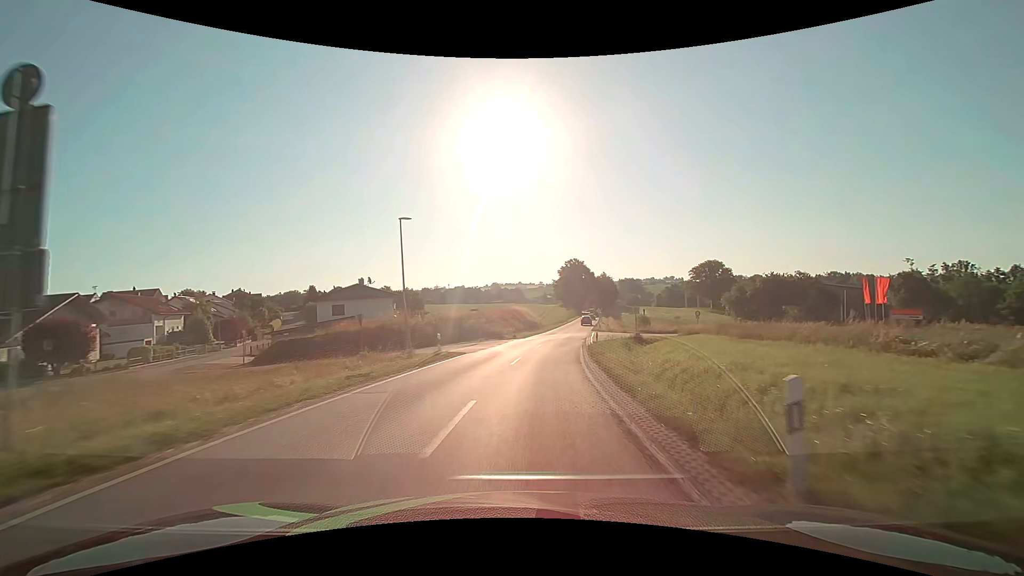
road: secondary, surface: asphalt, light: Day
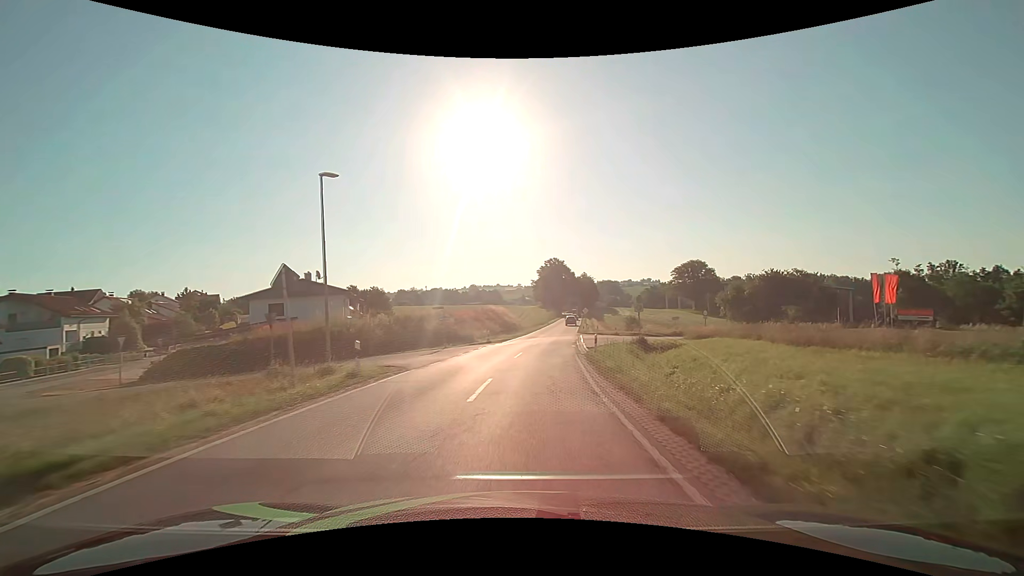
(+0.2, +8.7) m; +3°
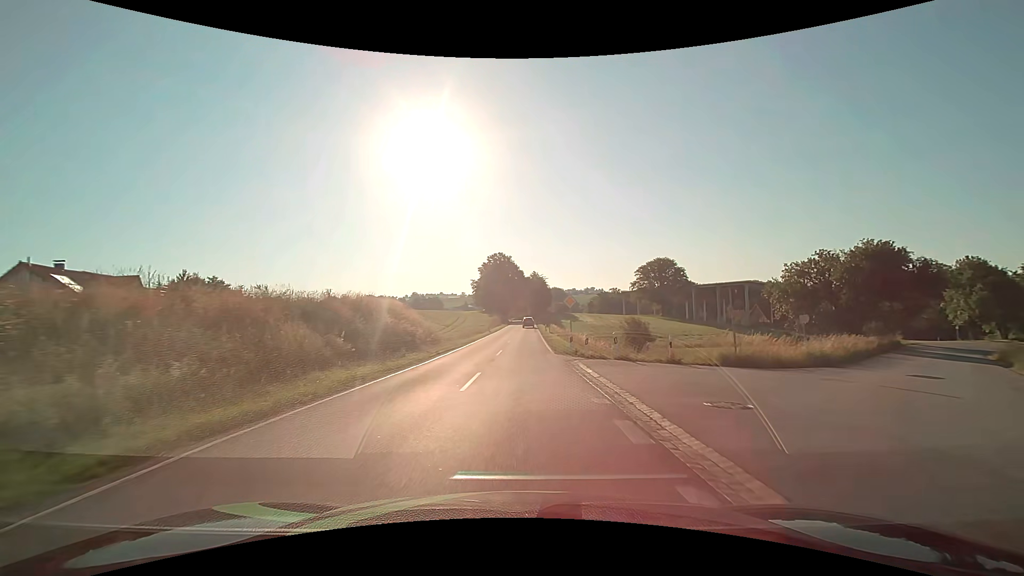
(+2.3, +35.4) m; +6°
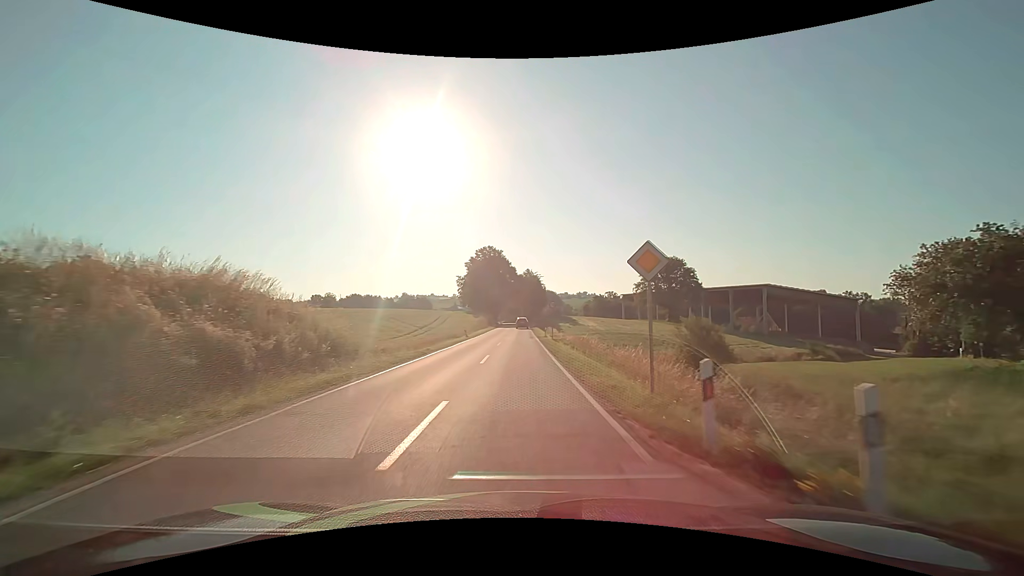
(+0.3, +18.2) m; +1°
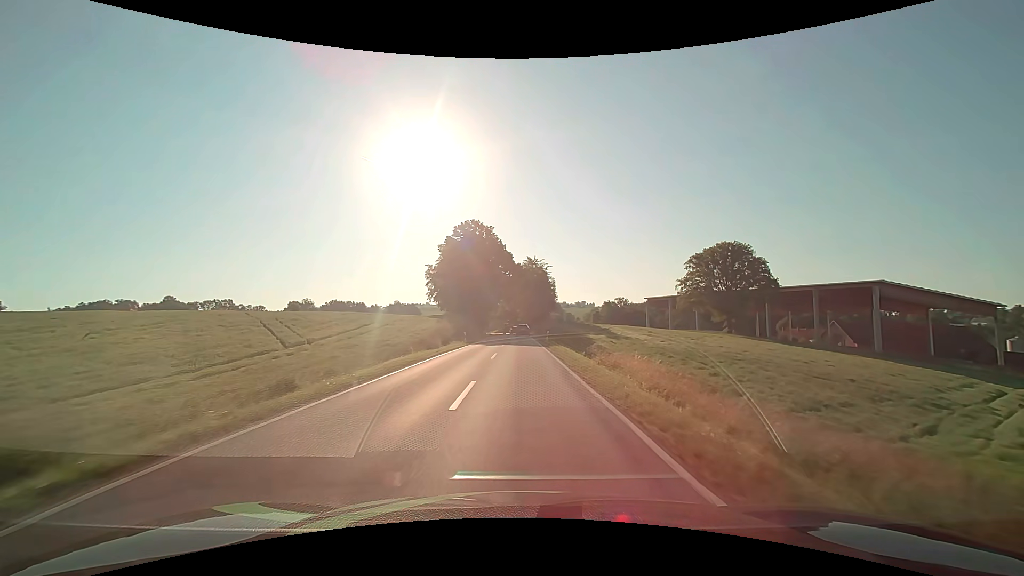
(0.0, +46.2) m; 0°
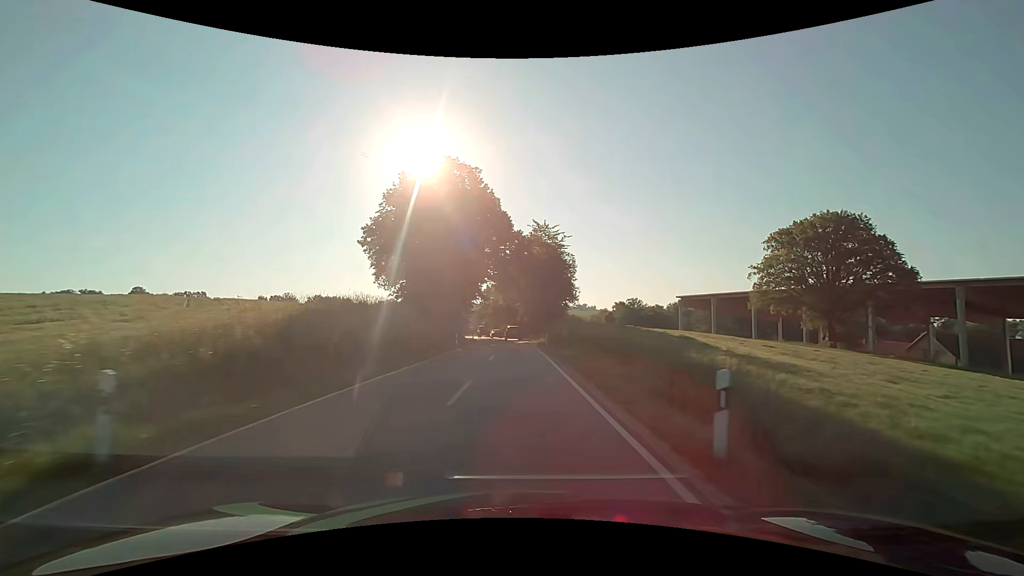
(+0.2, +36.7) m; 0°
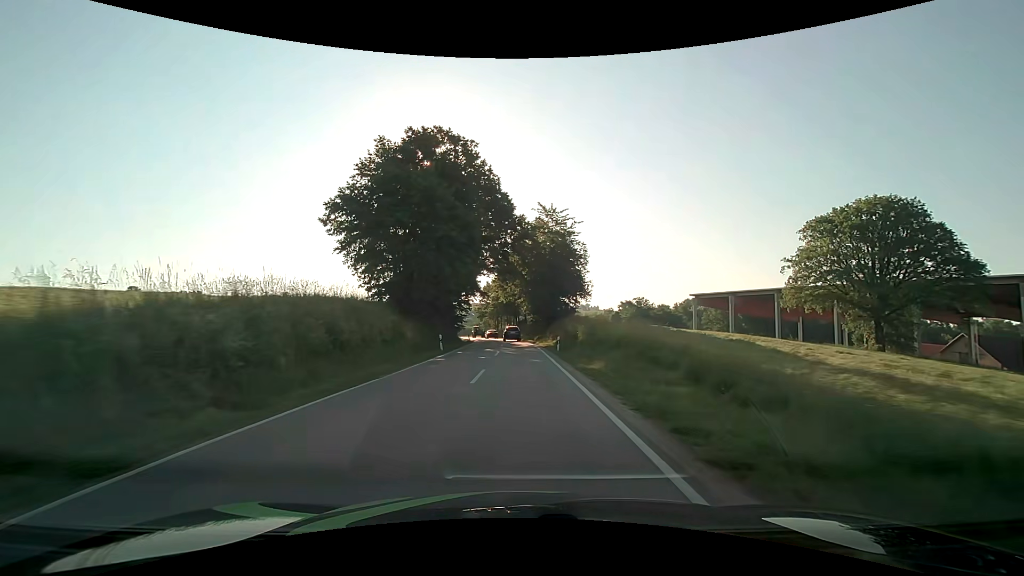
(0.0, +9.0) m; 0°
(0, +10) (0, +20) (0, +30) (0, +40) (0, +50) (-1, +60) (-2, +70) (-4, +80) (-5, +90) (-7, +99) m
